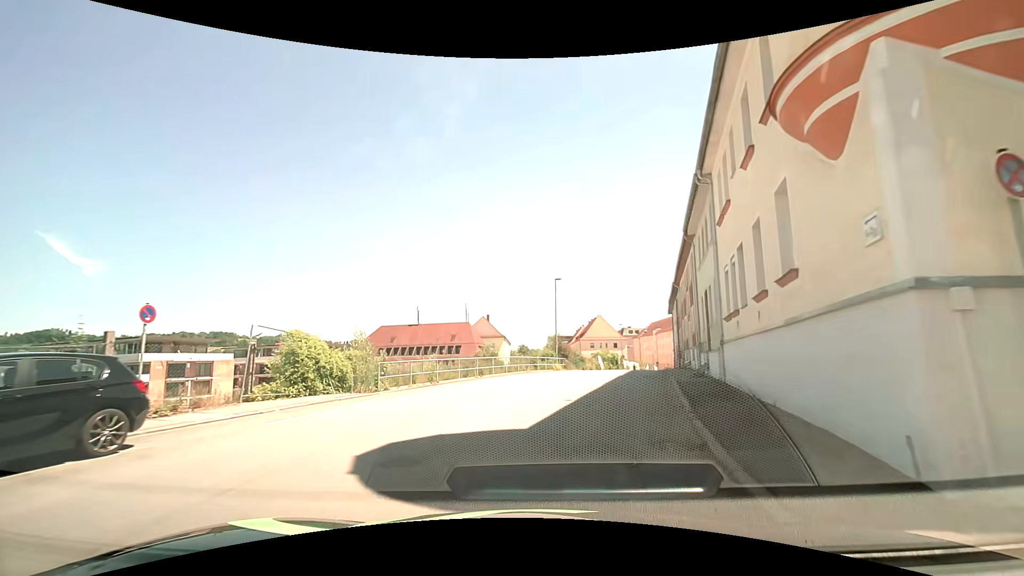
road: tertiary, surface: asphalt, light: Day
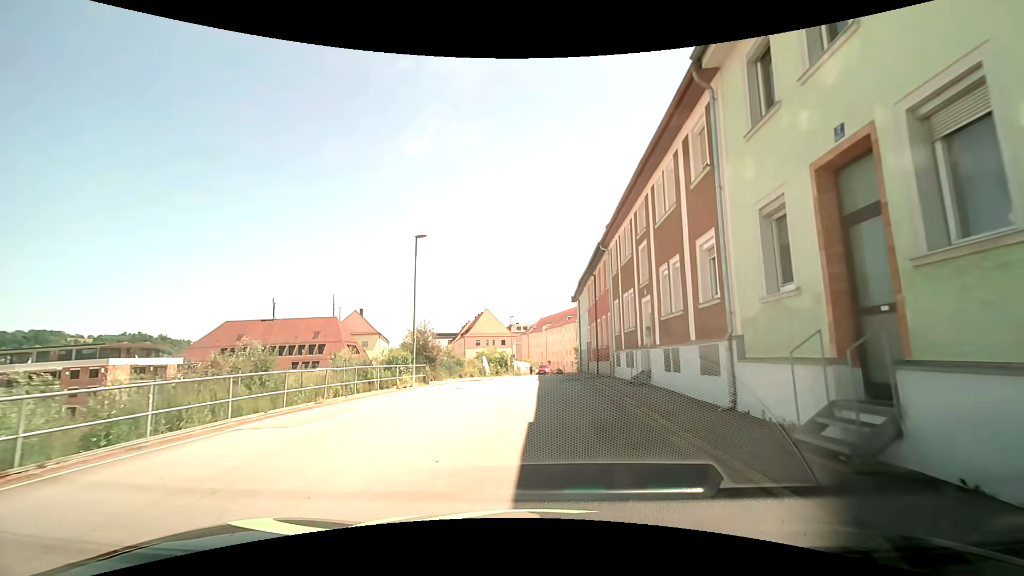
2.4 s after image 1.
(+2.1, +16.4) m; +13°
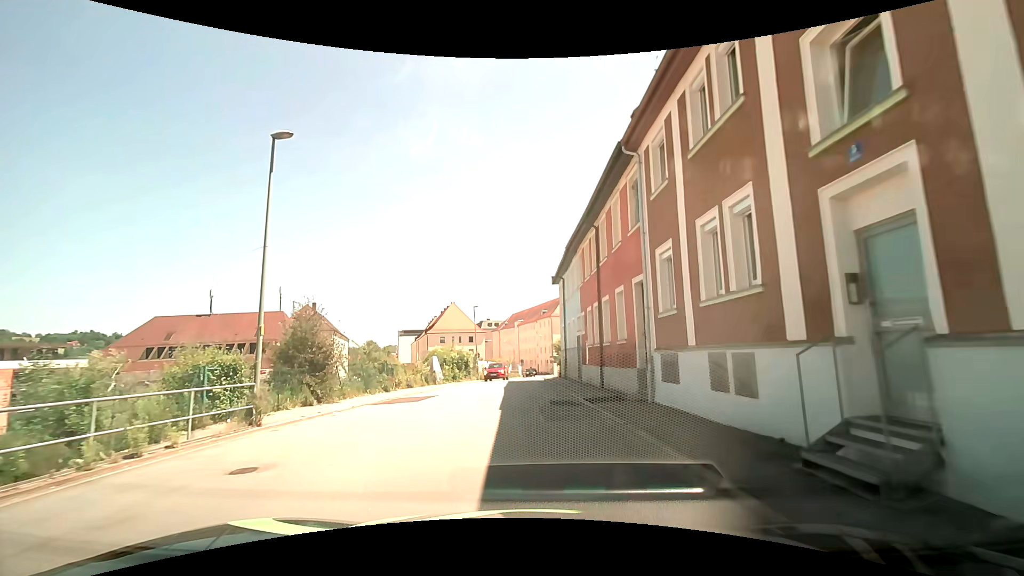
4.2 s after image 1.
(+0.5, +12.8) m; +5°
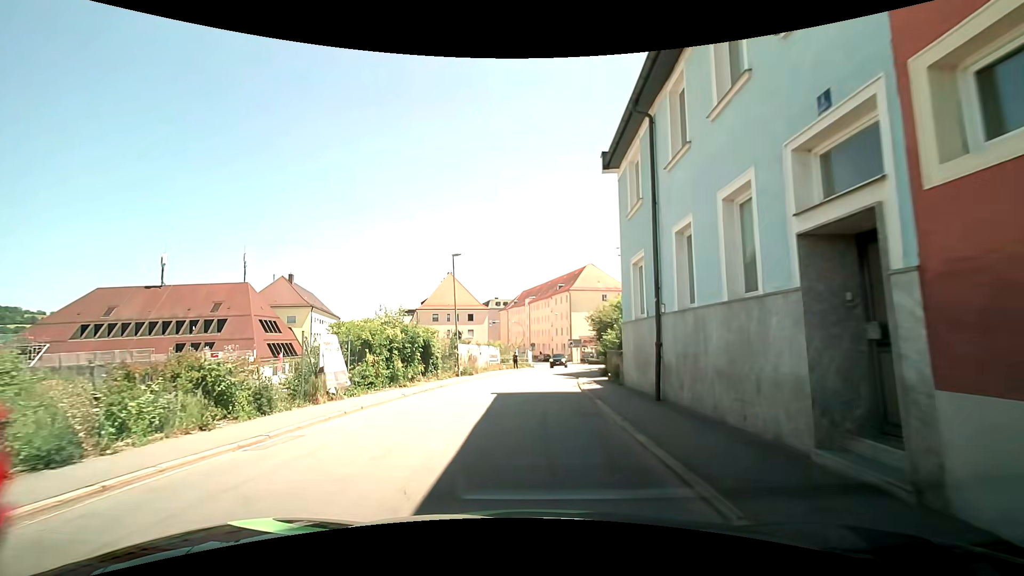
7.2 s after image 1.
(-0.8, +21.7) m; -3°
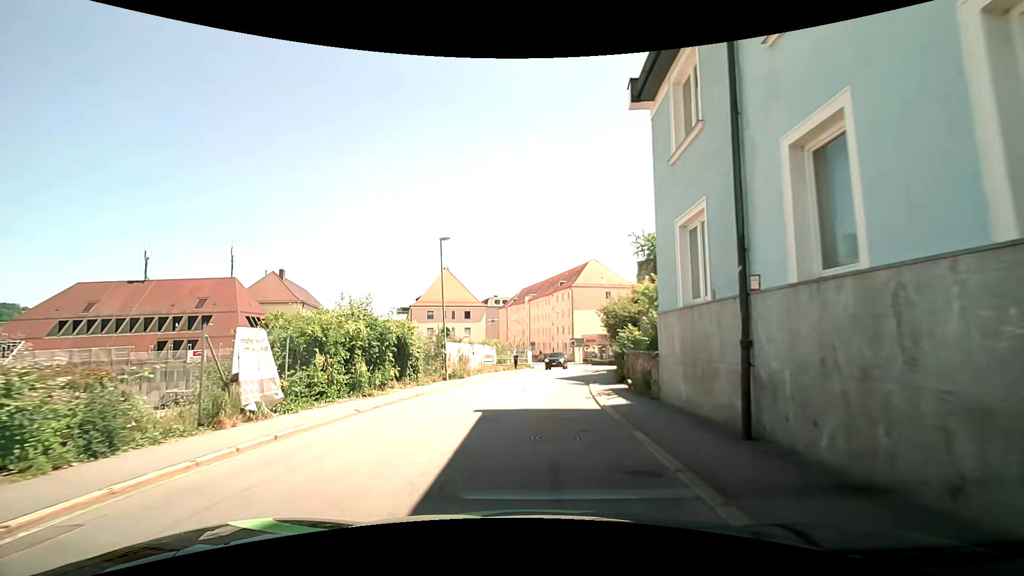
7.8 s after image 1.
(0.0, +4.5) m; +1°
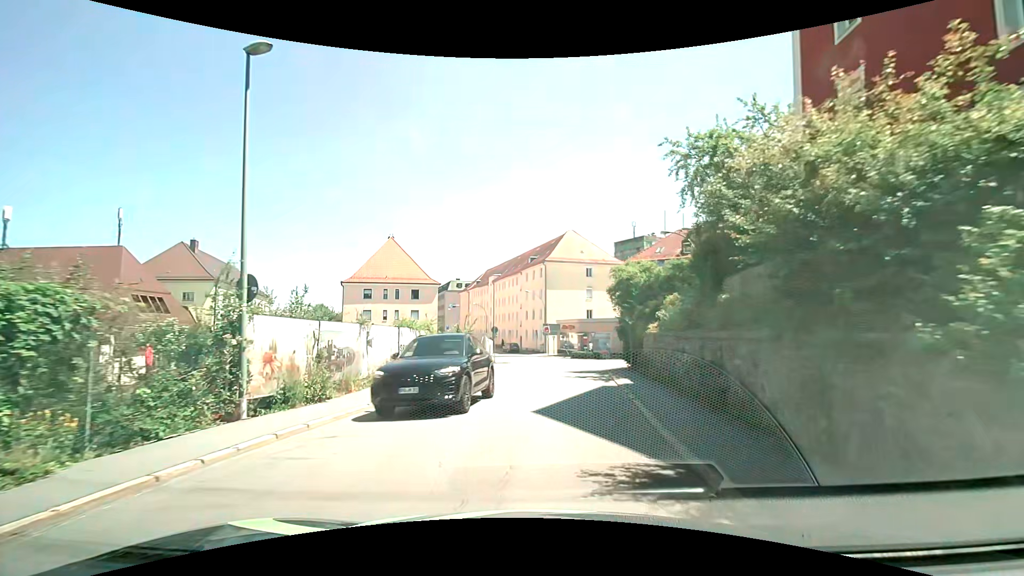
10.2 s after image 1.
(+0.1, +16.8) m; +2°
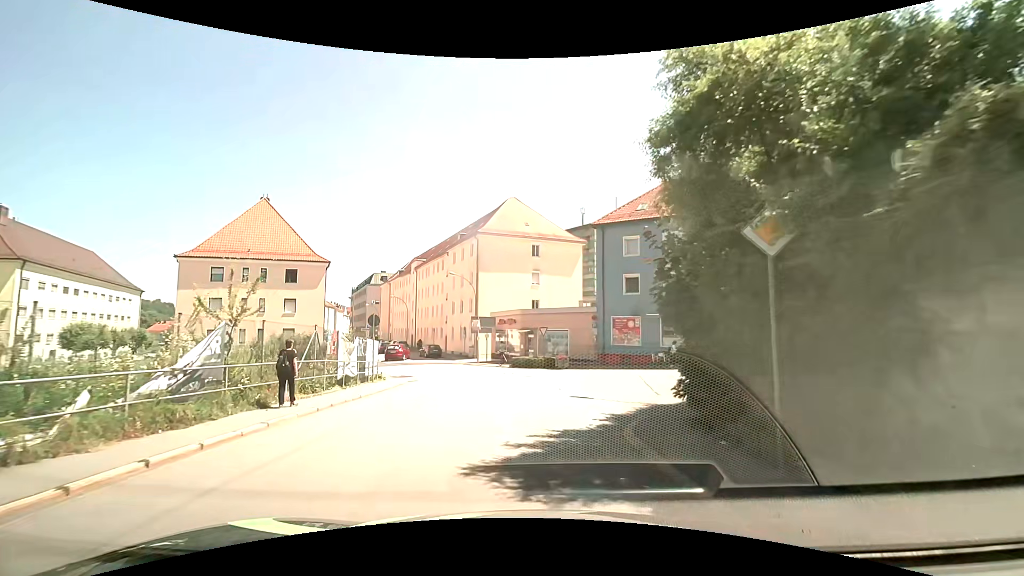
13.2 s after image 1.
(+1.5, +18.8) m; +7°
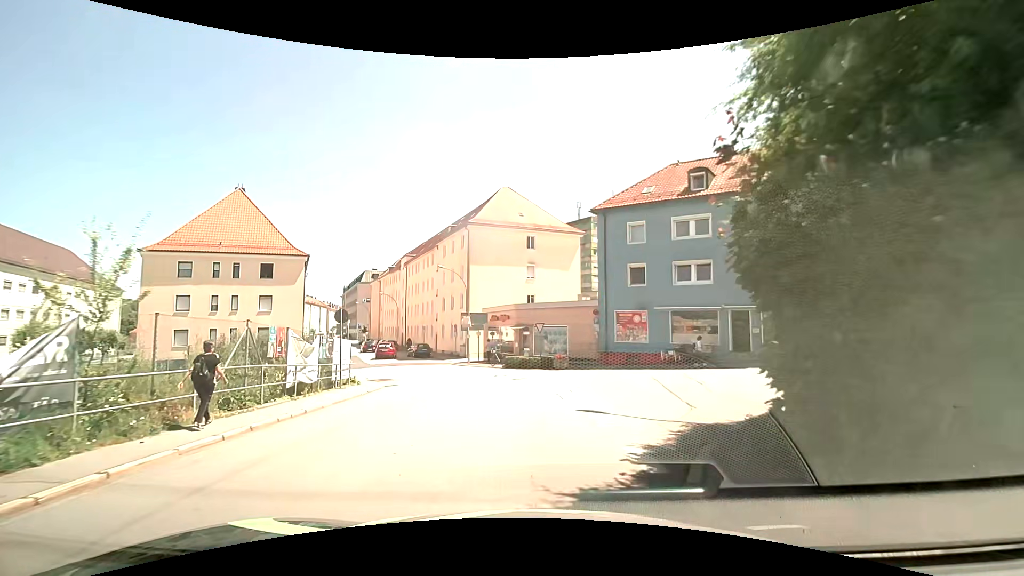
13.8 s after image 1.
(0.0, +3.5) m; +1°
